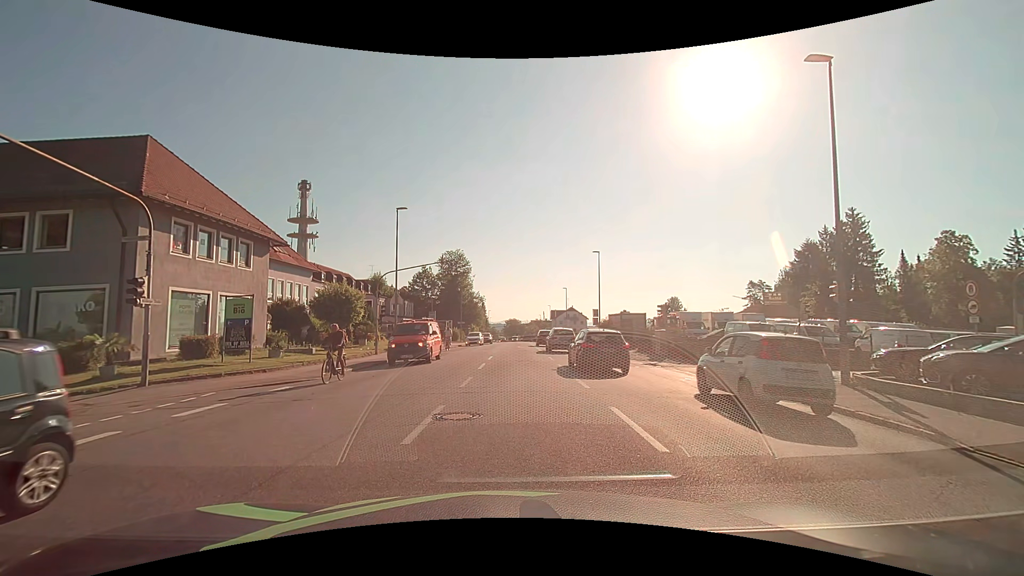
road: tertiary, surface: asphalt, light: Day
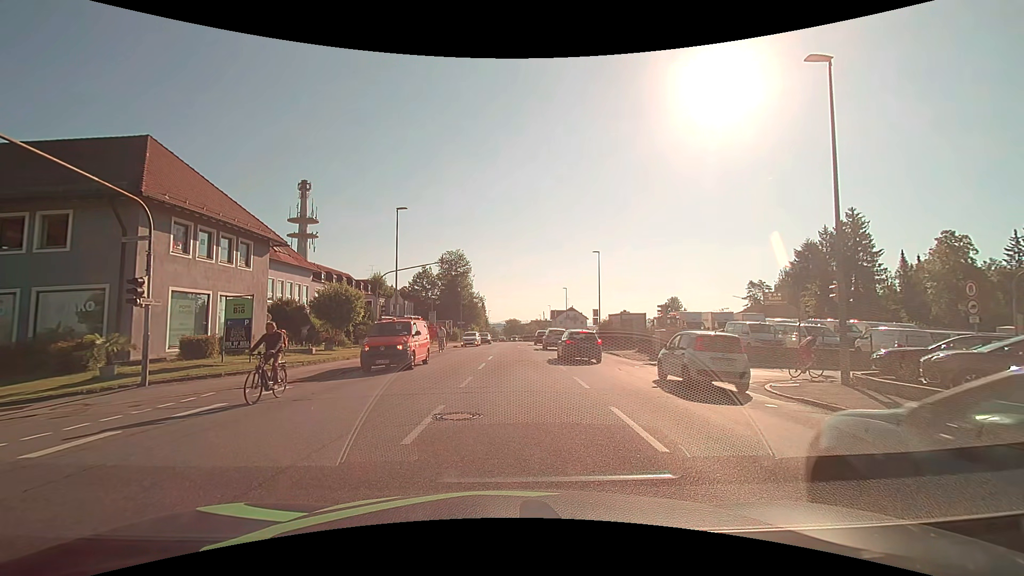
(0.0, 0.0) m; 0°
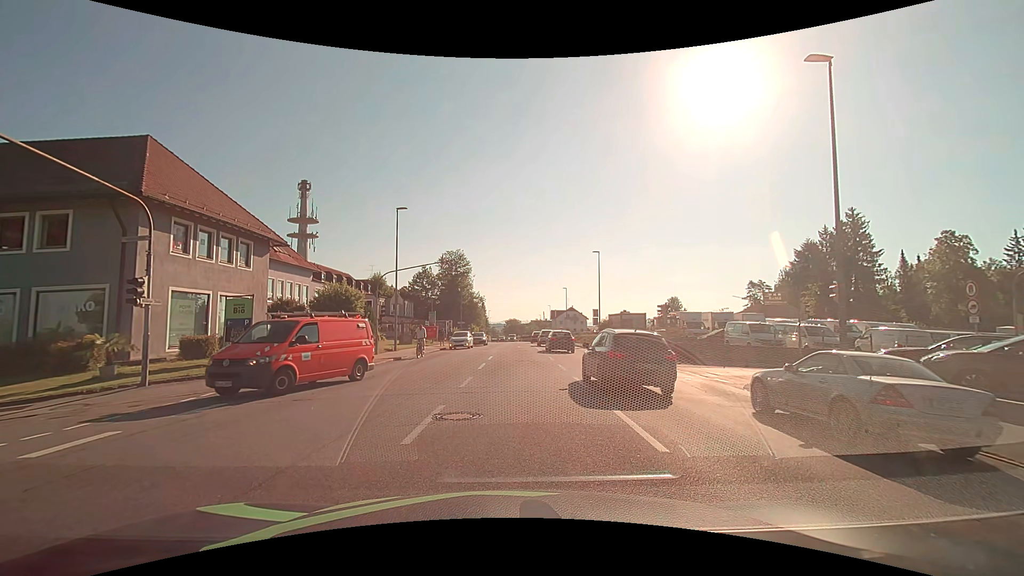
(0.0, 0.0) m; 0°
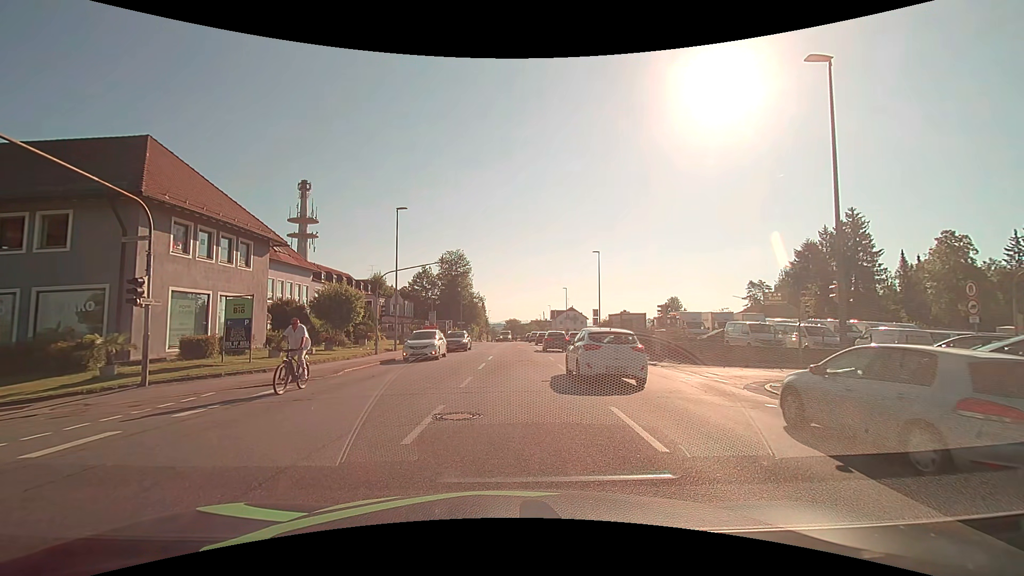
(0.0, 0.0) m; 0°
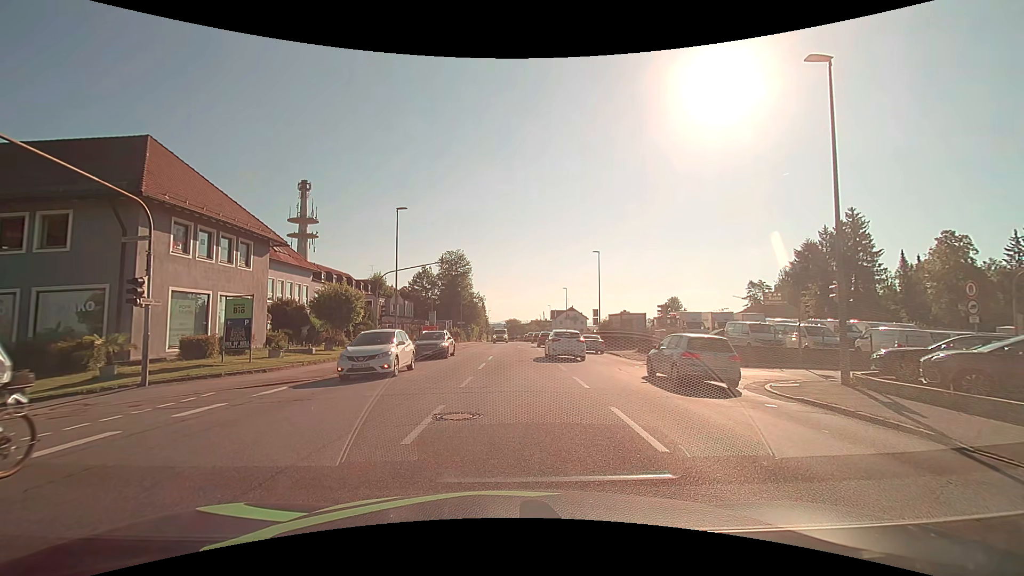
(0.0, 0.0) m; 0°
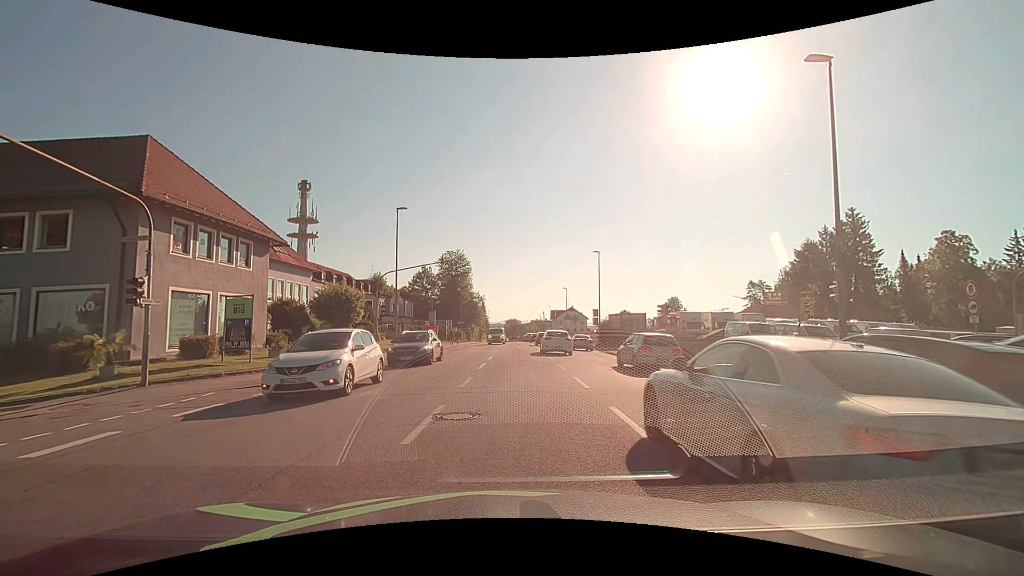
(0.0, 0.0) m; 0°
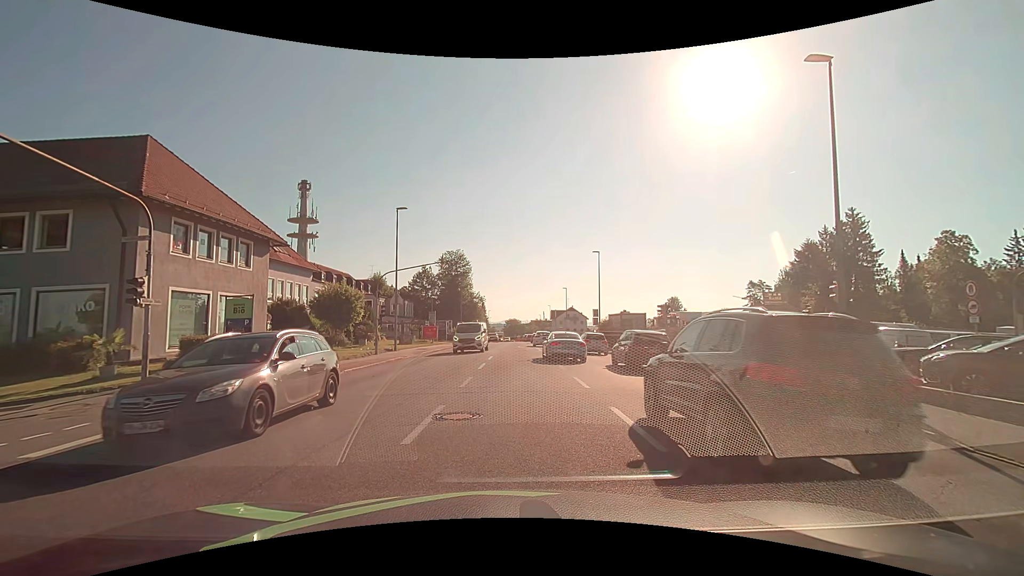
(0.0, 0.0) m; 0°
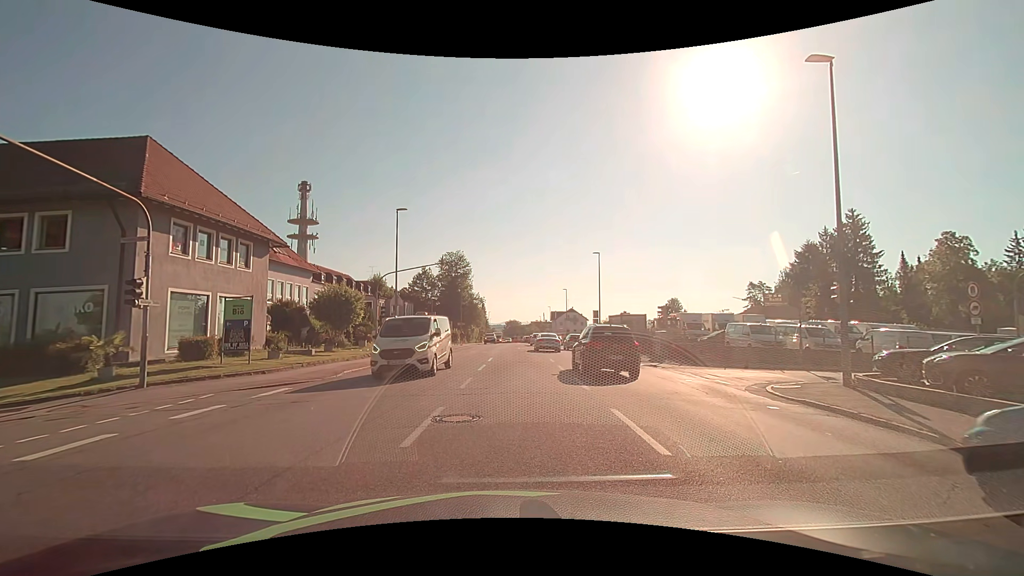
(0.0, 0.0) m; 0°
(-4, +9) (-14, +11) (-24, +11) (-34, +11) (-44, +10) (-54, +9) (-63, +6) (-71, 0) (-74, -9) (-76, -19) m
